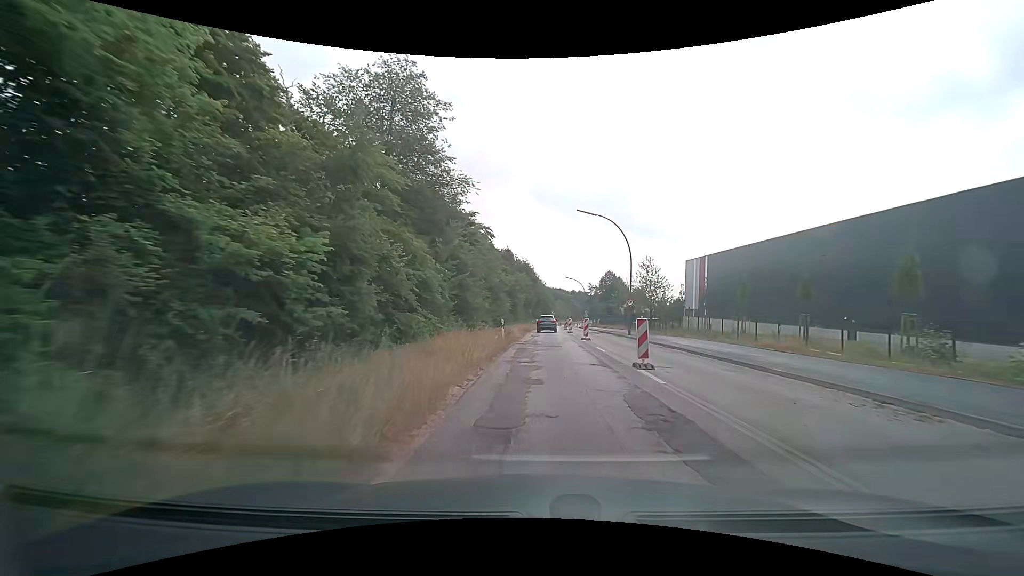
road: secondary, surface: asphalt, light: Day
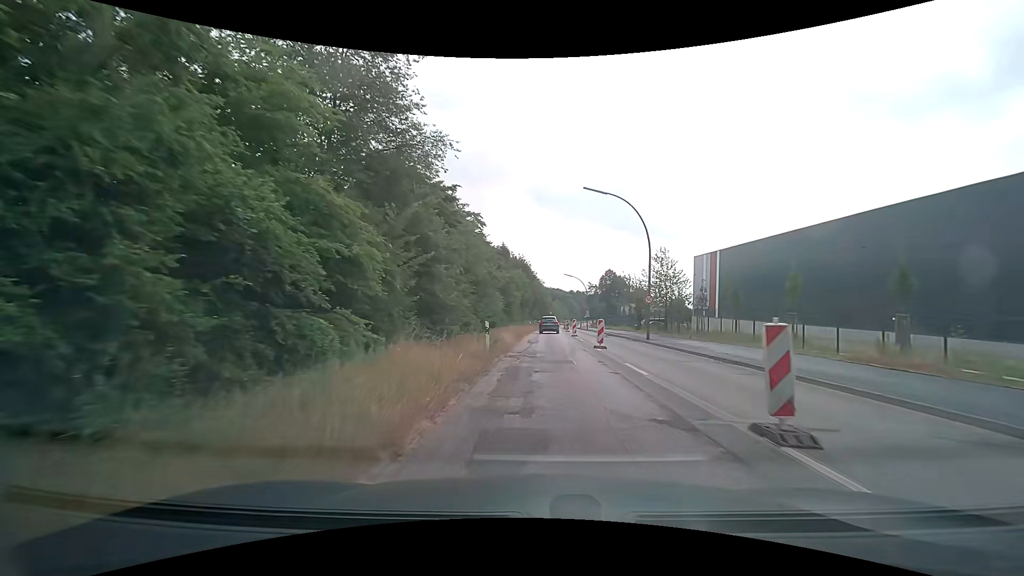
(+0.1, +7.3) m; 0°
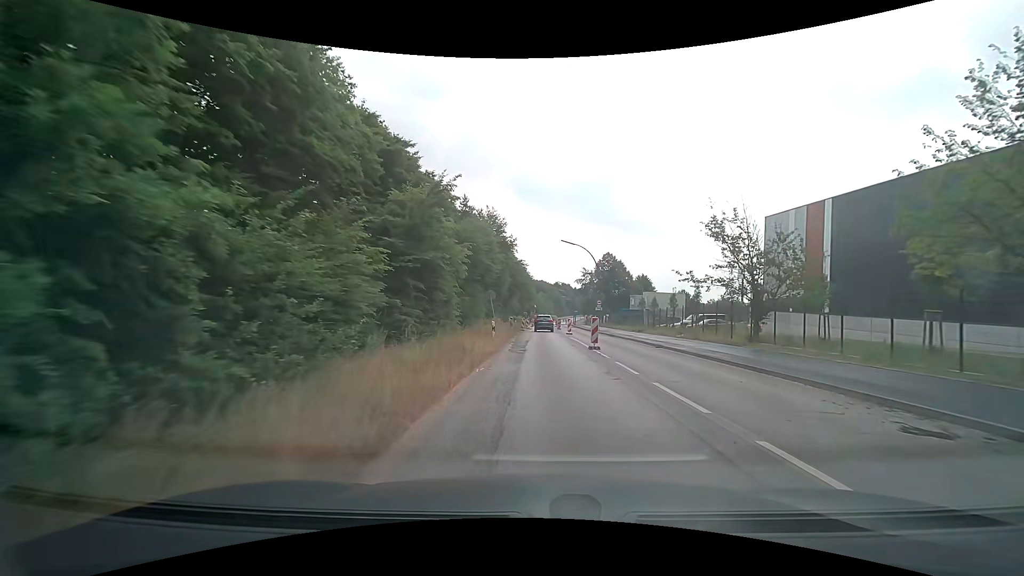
(+0.8, +36.6) m; +2°
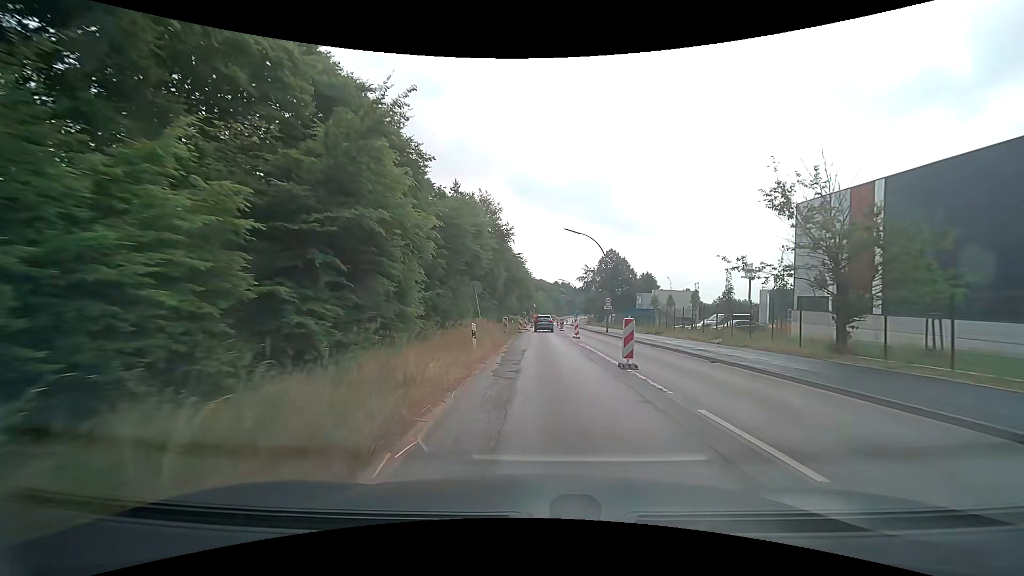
(0.0, +7.4) m; 0°
